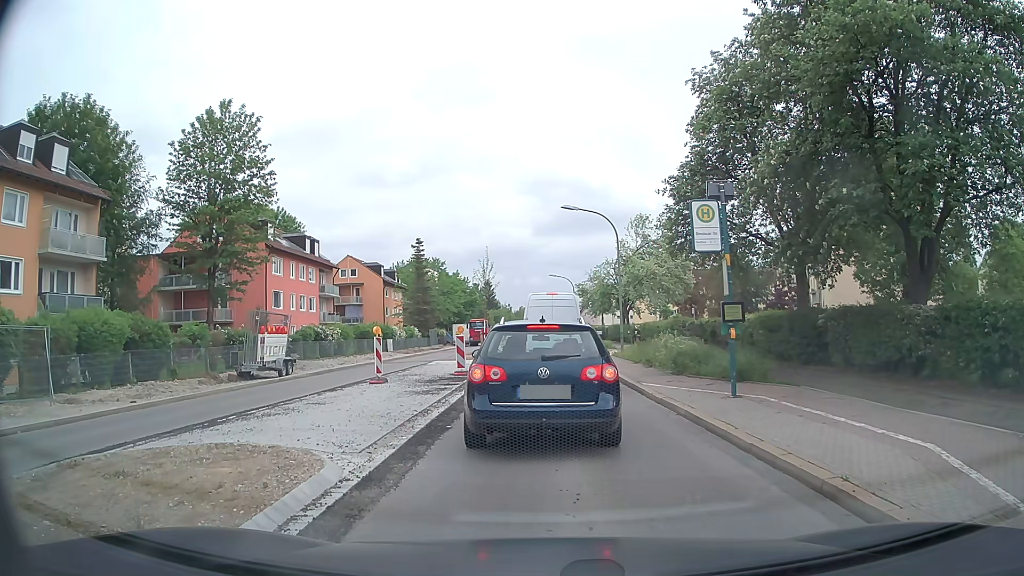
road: secondary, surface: asphalt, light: Day
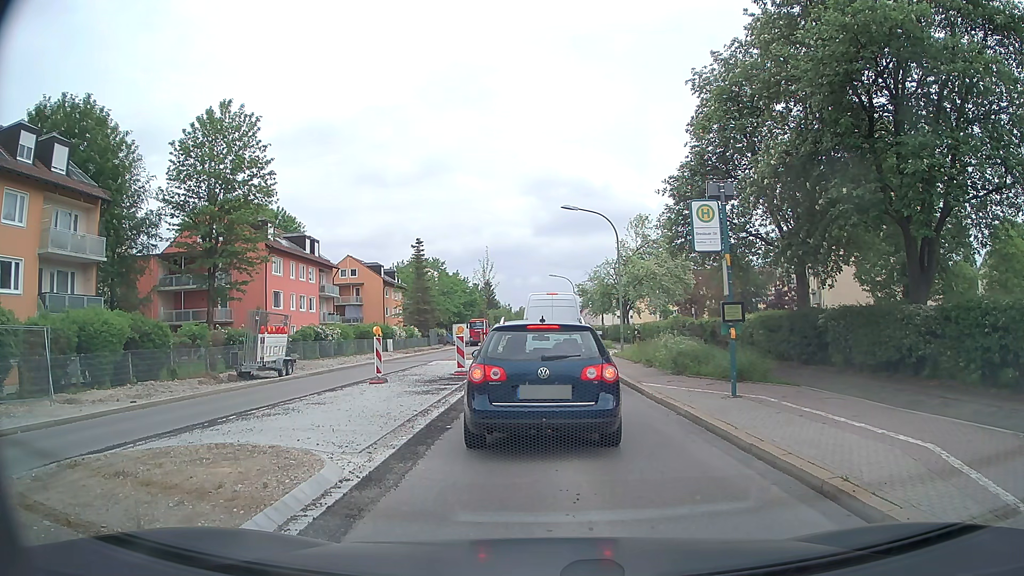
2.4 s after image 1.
(0.0, +0.1) m; 0°
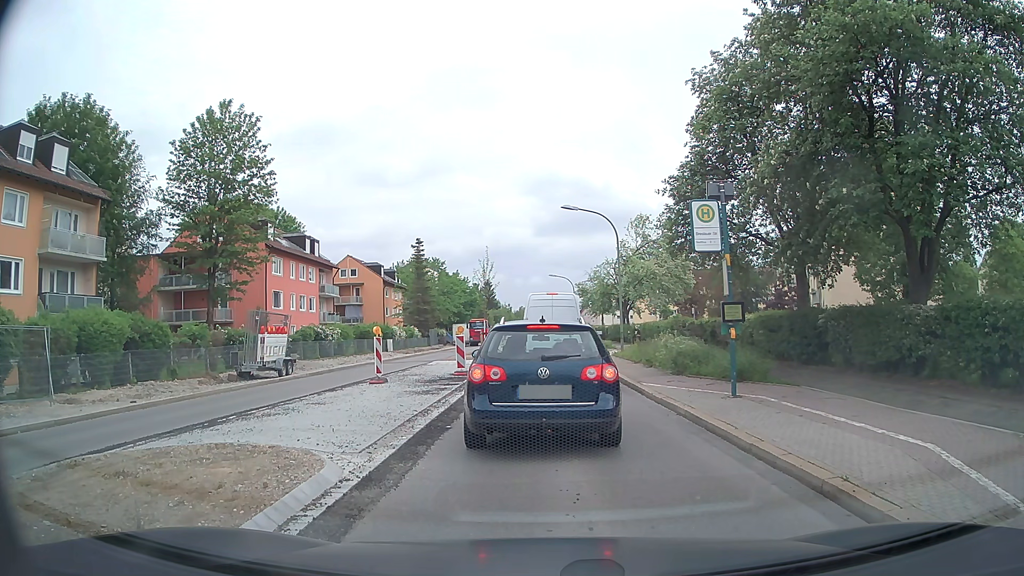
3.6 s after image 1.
(0.0, 0.0) m; 0°
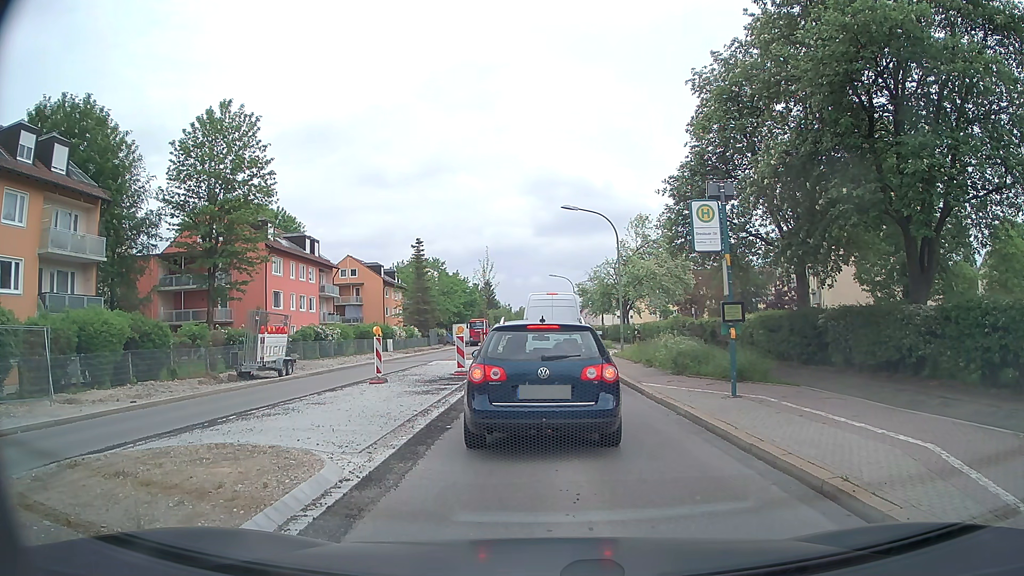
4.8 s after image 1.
(0.0, 0.0) m; 0°
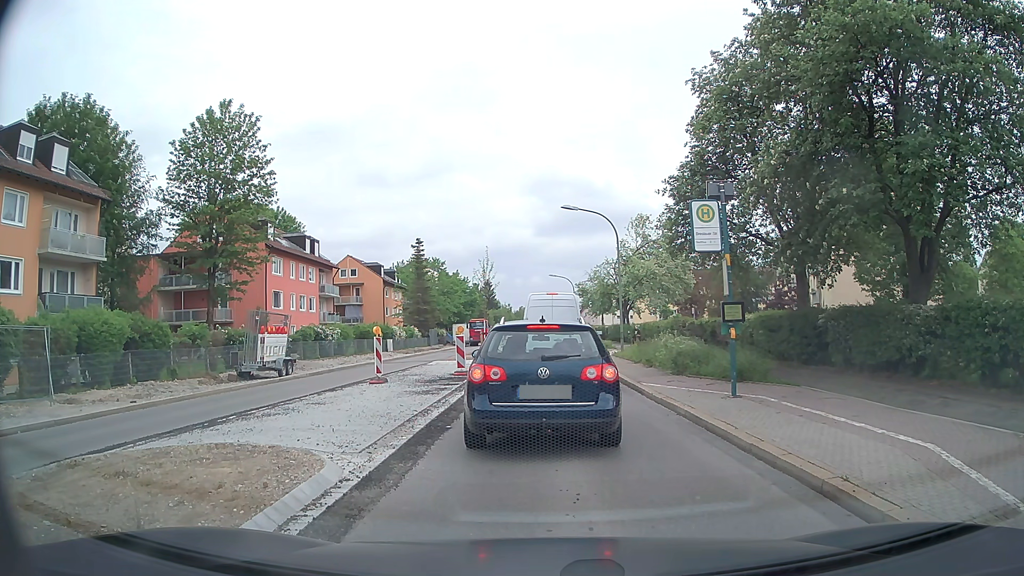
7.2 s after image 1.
(0.0, 0.0) m; 0°
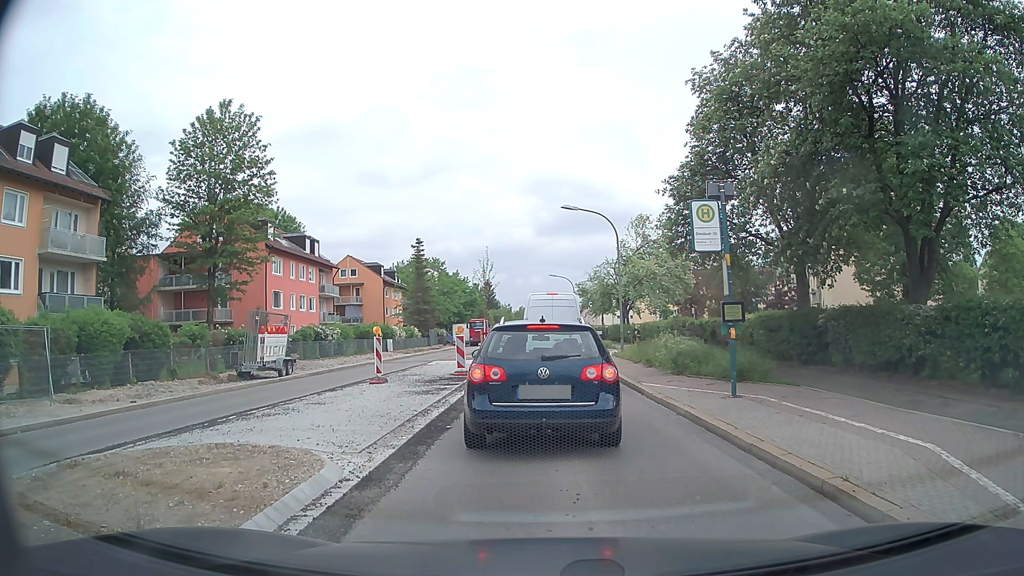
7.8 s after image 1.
(0.0, 0.0) m; 0°
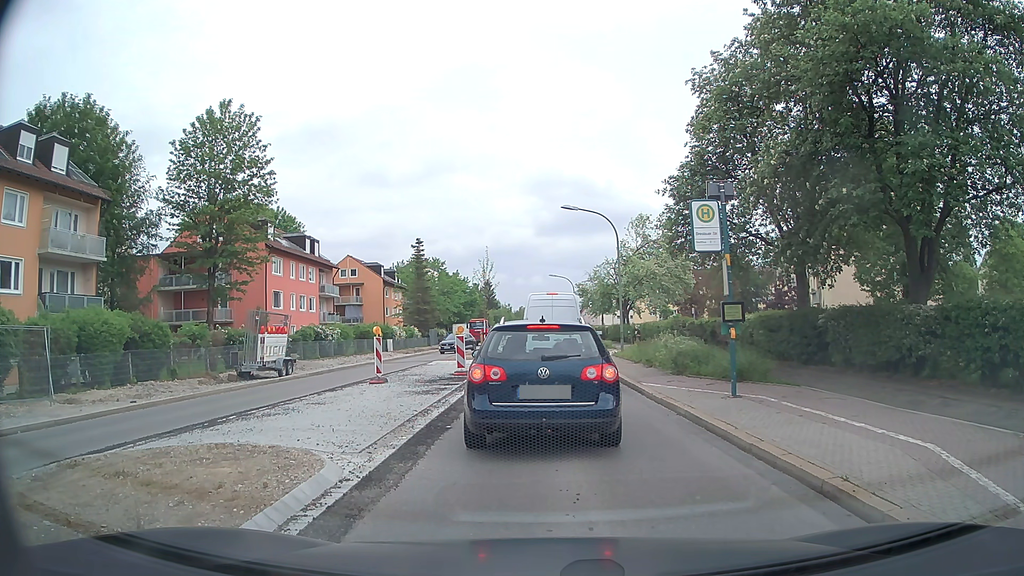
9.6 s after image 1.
(0.0, 0.0) m; 0°
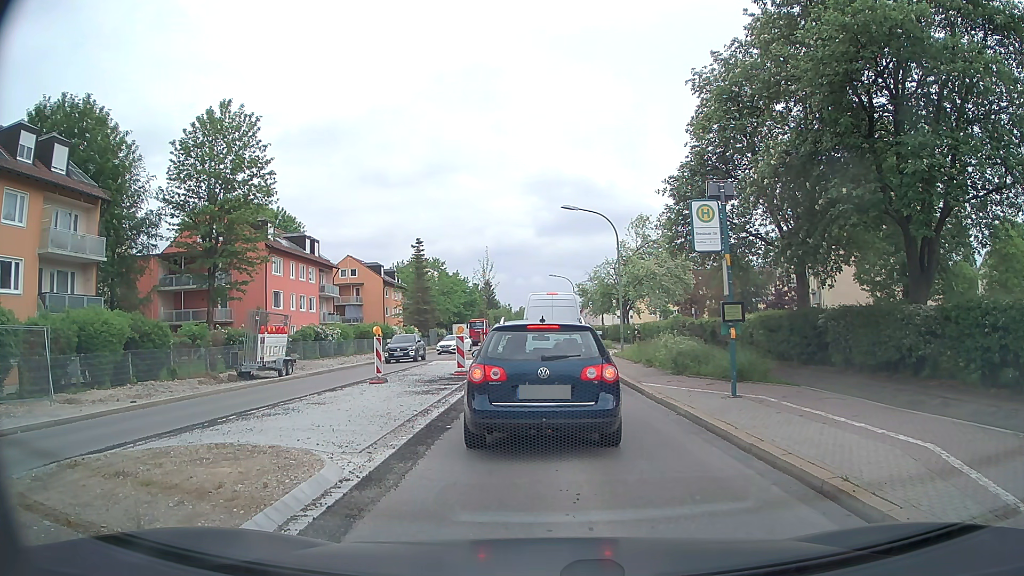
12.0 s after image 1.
(0.0, 0.0) m; 0°
(0, +10) (0, +20) (-1, +30) (-1, +40) (-1, +50) (-1, +60) (-2, +70) (-2, +80) (-2, +90) (-2, +100) m
